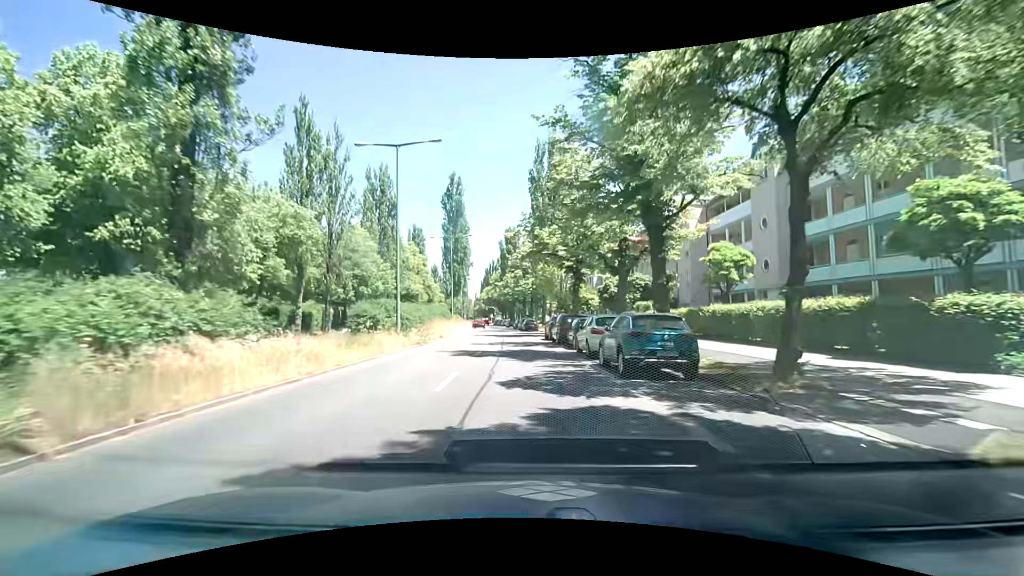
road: secondary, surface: asphalt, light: Day
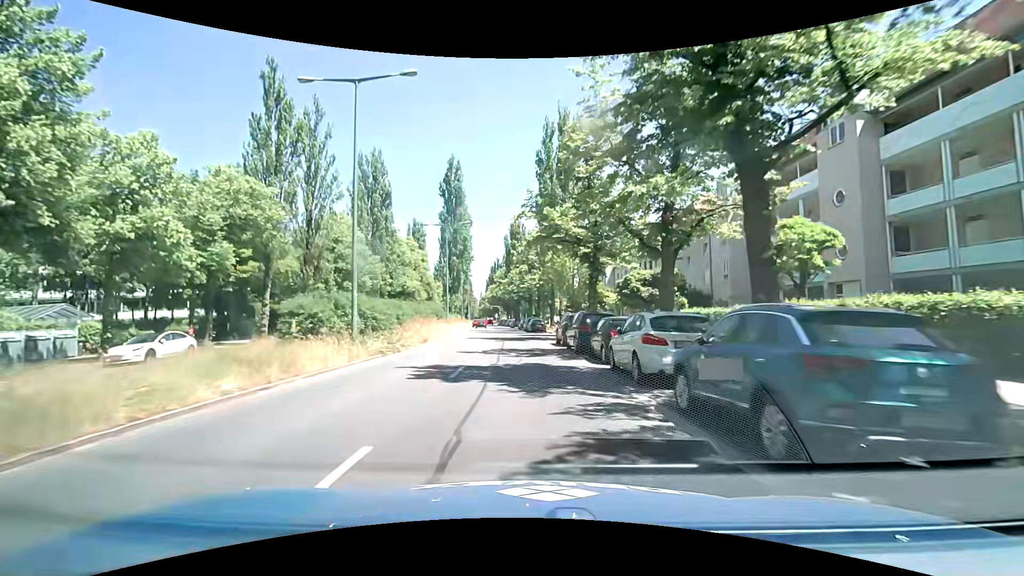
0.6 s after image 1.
(0.0, +7.2) m; 0°
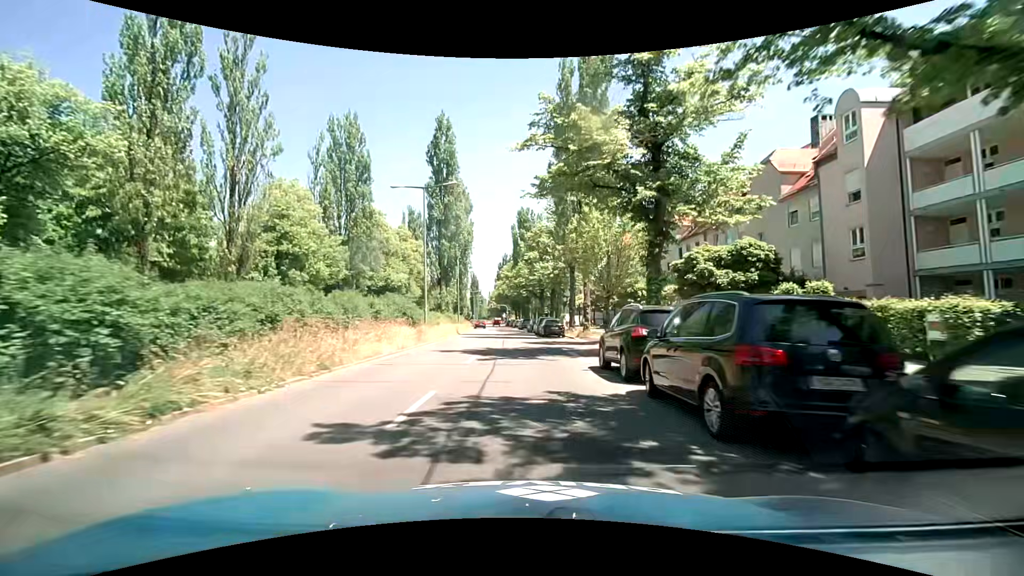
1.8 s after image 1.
(-0.3, +14.1) m; -2°
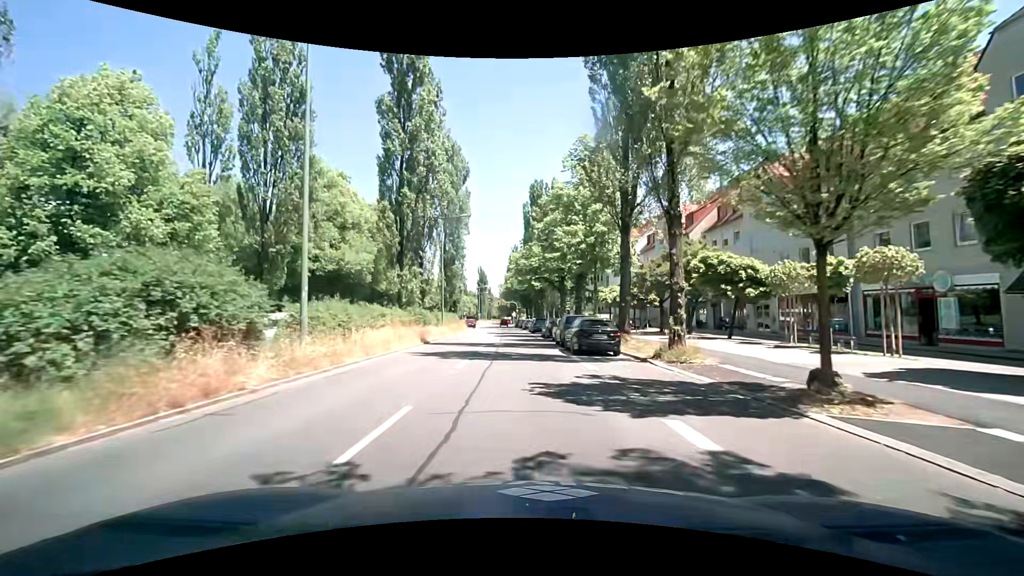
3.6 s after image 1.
(-0.1, +19.5) m; -1°
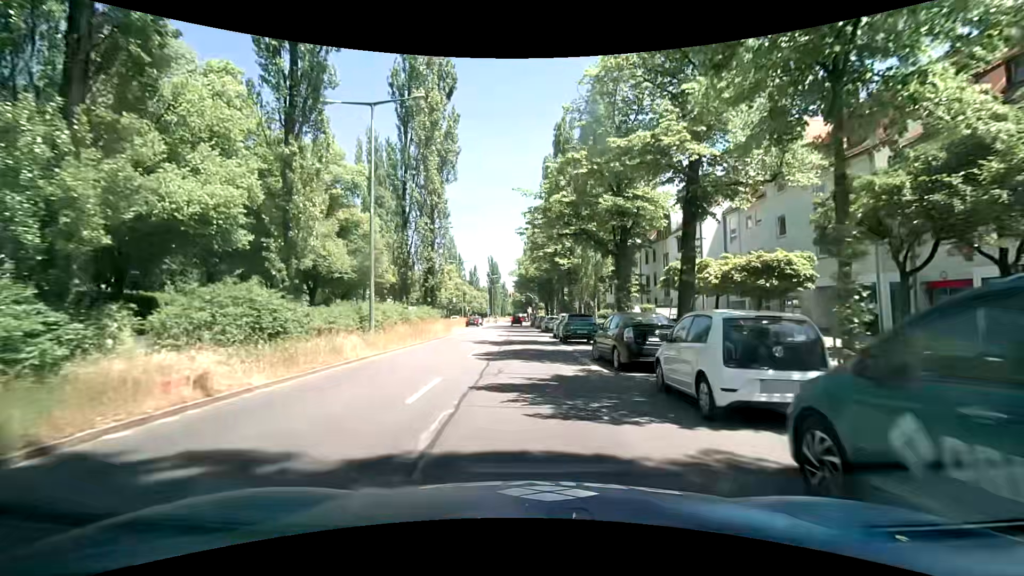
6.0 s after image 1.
(-0.6, +23.7) m; -3°
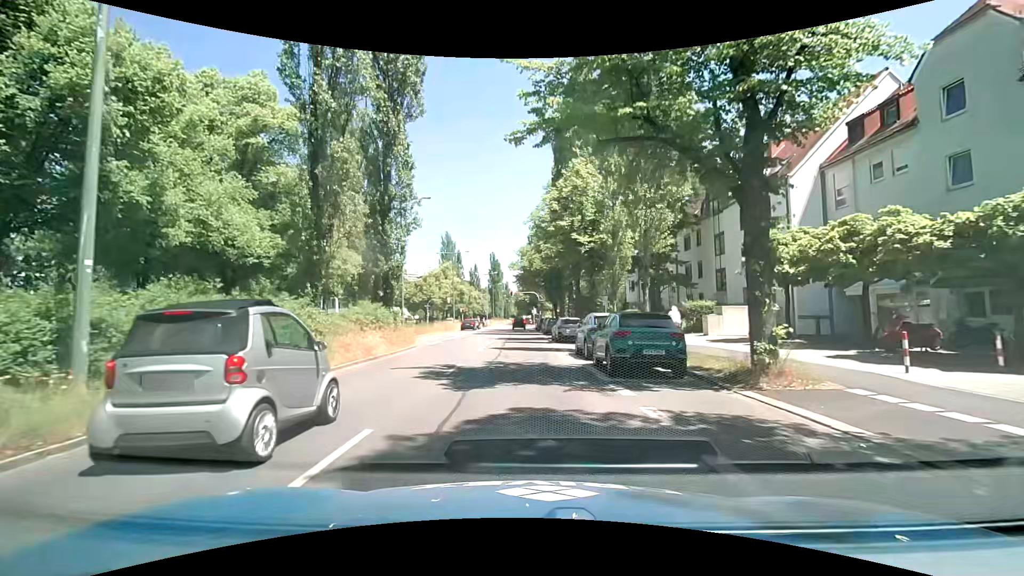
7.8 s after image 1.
(+0.1, +13.4) m; 0°
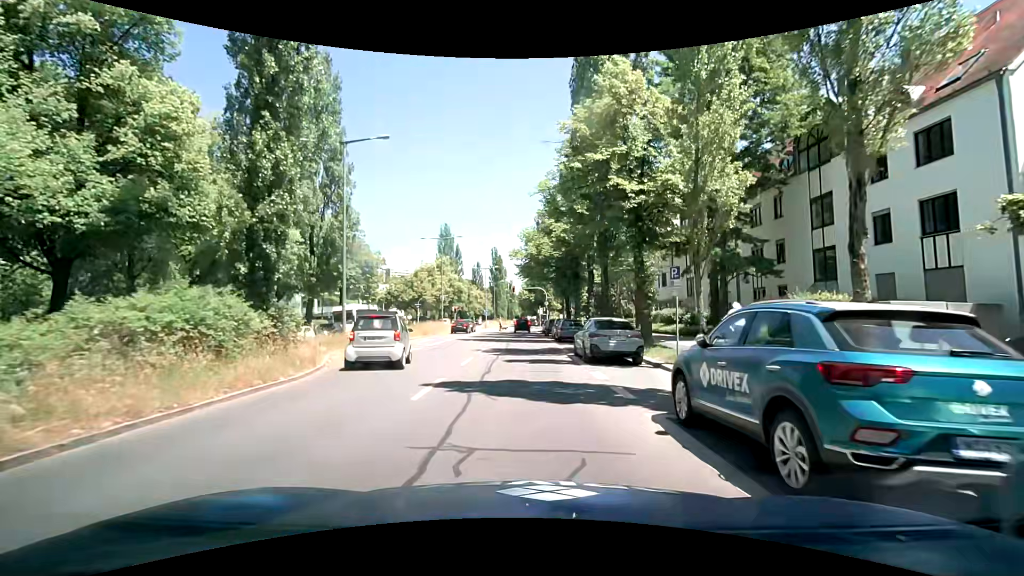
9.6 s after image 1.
(-0.2, +12.8) m; -1°
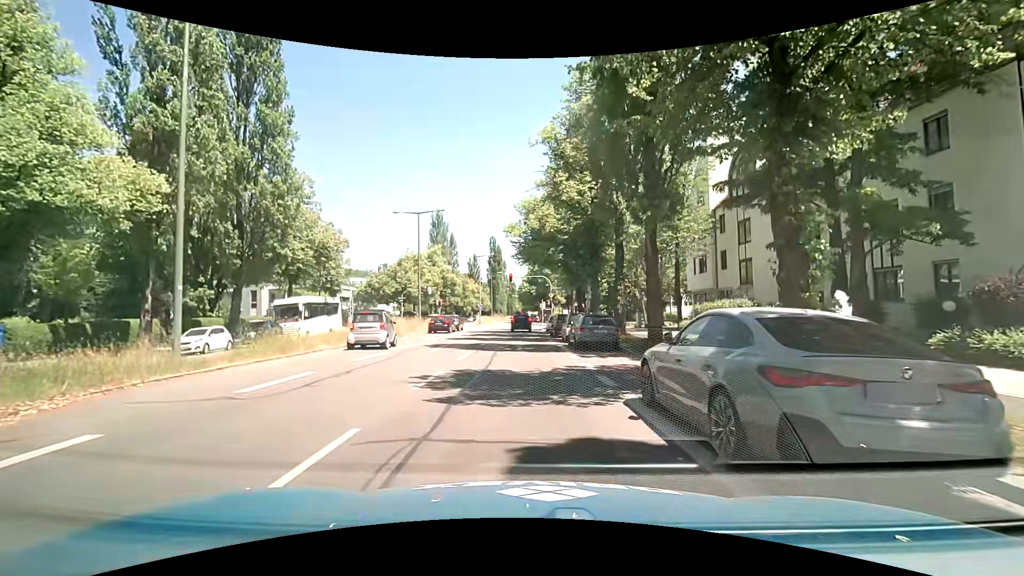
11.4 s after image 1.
(0.0, +11.3) m; -2°
